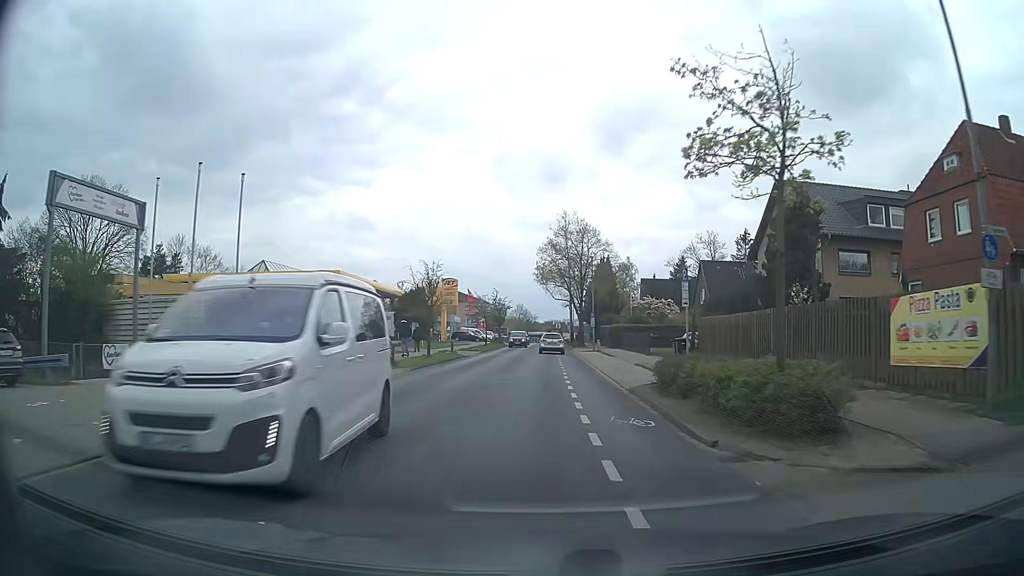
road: tertiary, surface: asphalt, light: Day
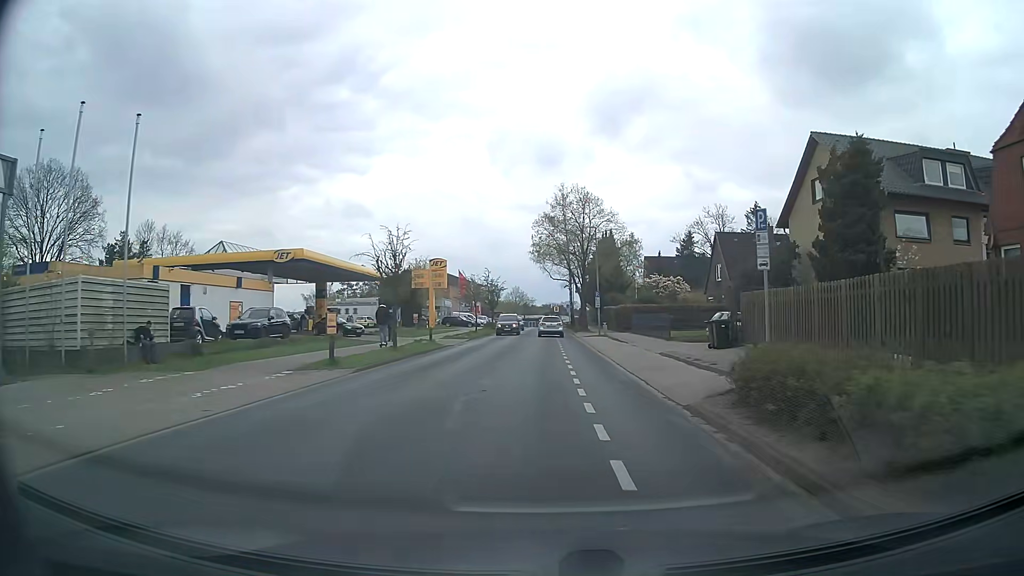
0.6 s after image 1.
(+0.1, +7.4) m; +1°
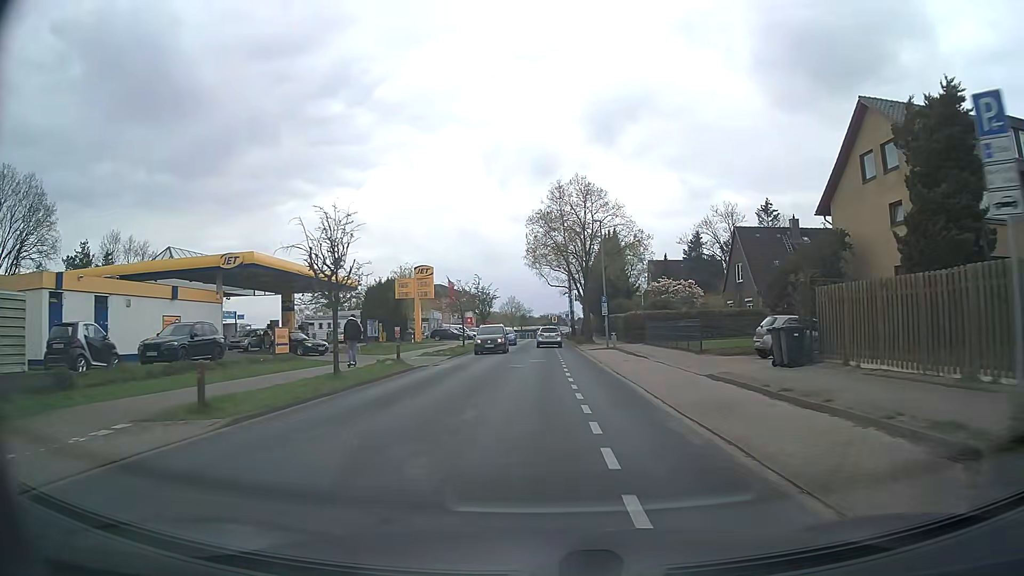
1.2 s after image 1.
(0.0, +7.5) m; 0°
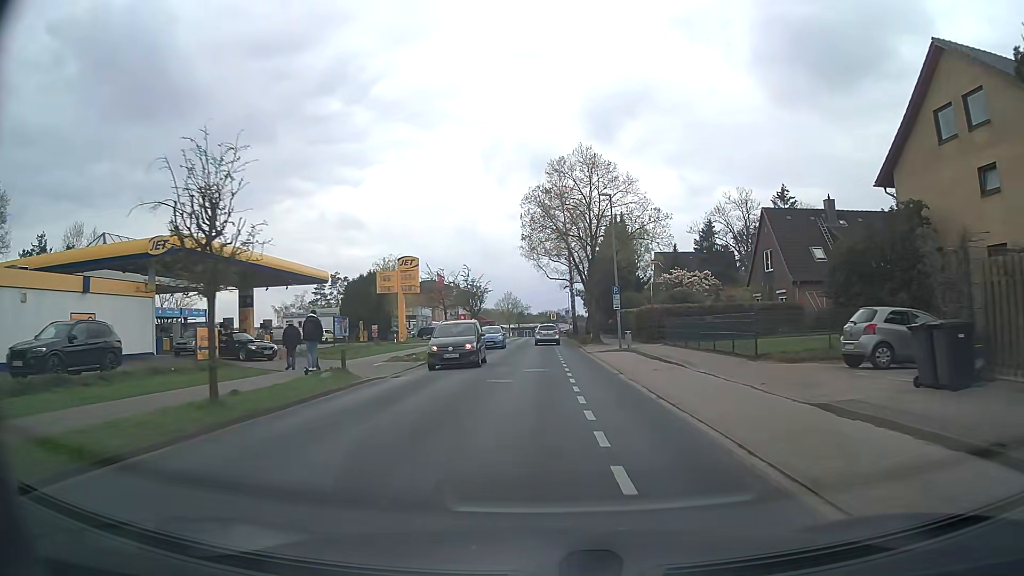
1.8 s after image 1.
(0.0, +7.5) m; 0°
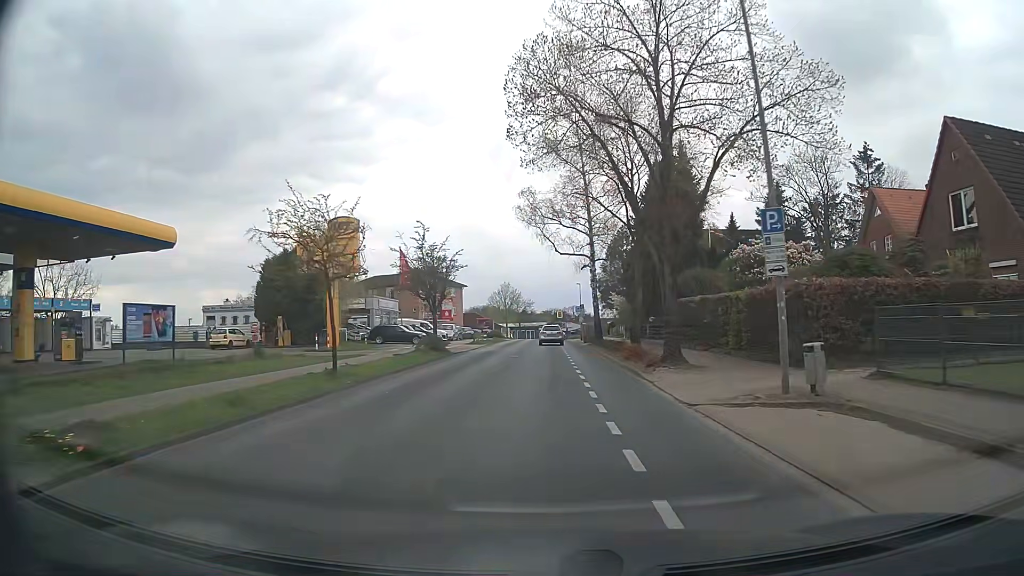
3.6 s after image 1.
(0.0, +22.8) m; -1°
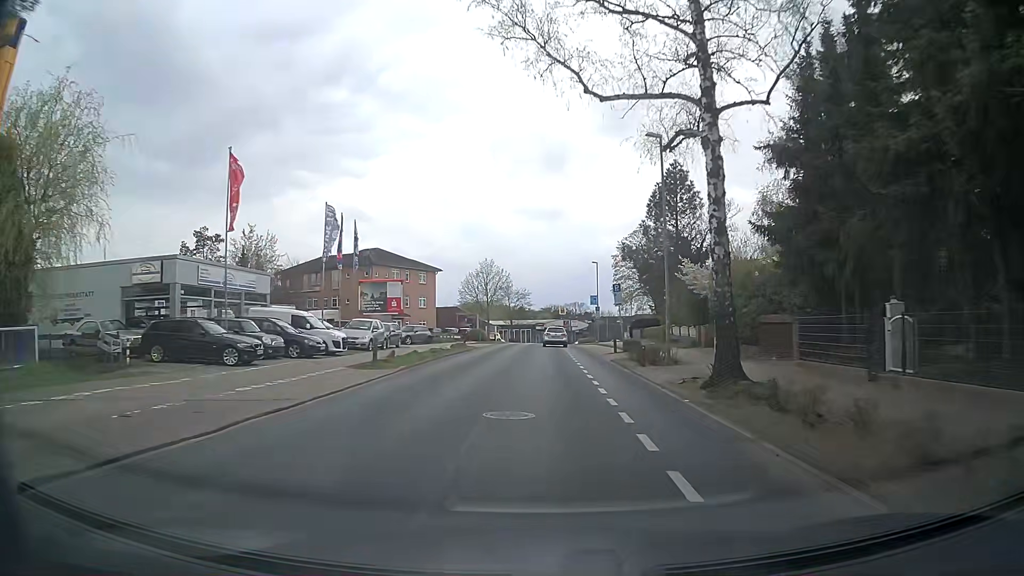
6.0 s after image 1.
(+0.3, +31.2) m; +1°
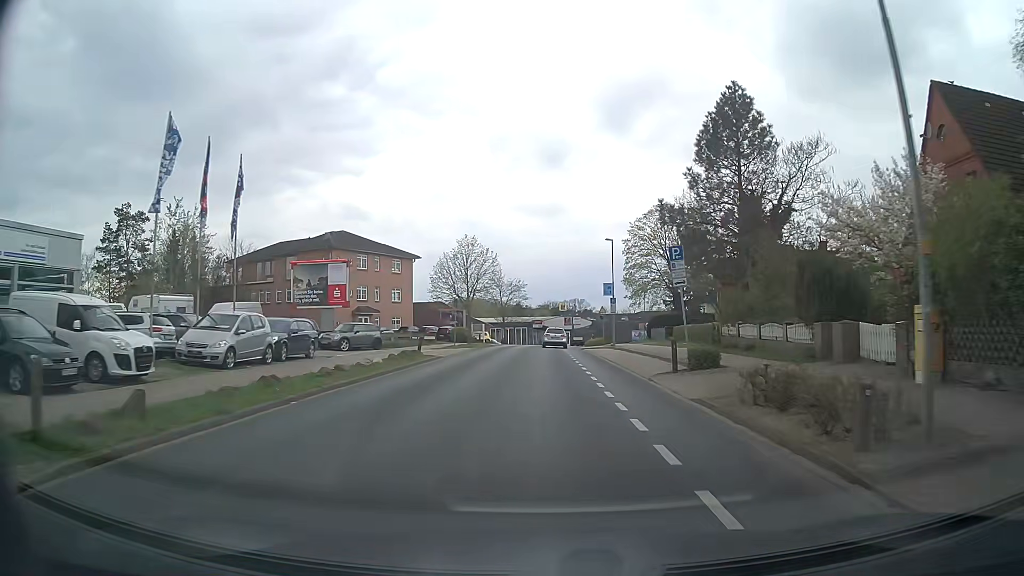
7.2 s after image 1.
(-0.1, +15.8) m; 0°
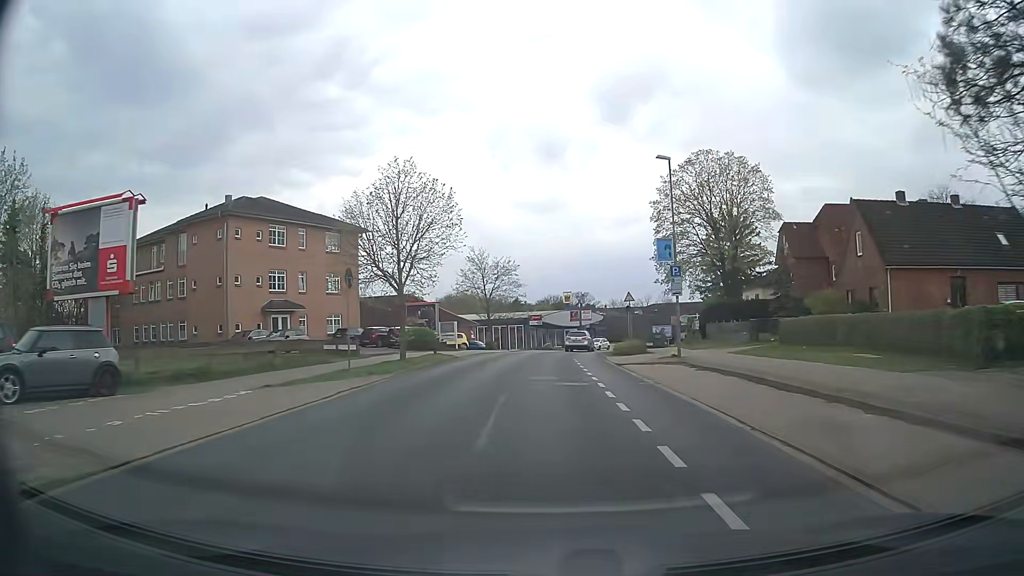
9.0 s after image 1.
(+0.1, +23.5) m; 0°
(0, +10) (0, +20) (0, +30) (+1, +40) (+2, +50) (+4, +60) (+8, +69) (+12, +78) (+17, +87) (+23, +95) m
